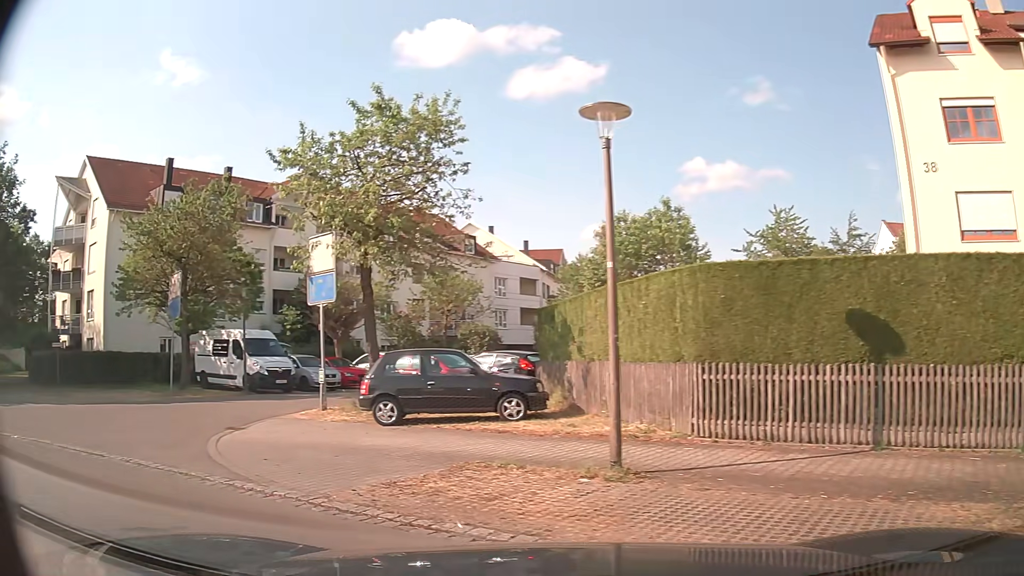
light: Day
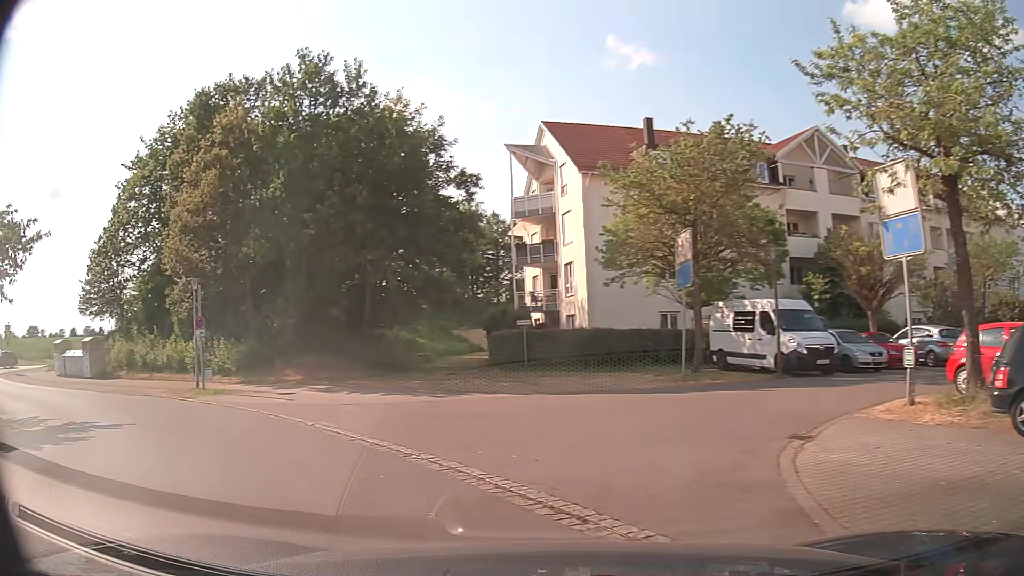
(-2.0, +4.6) m; -41°
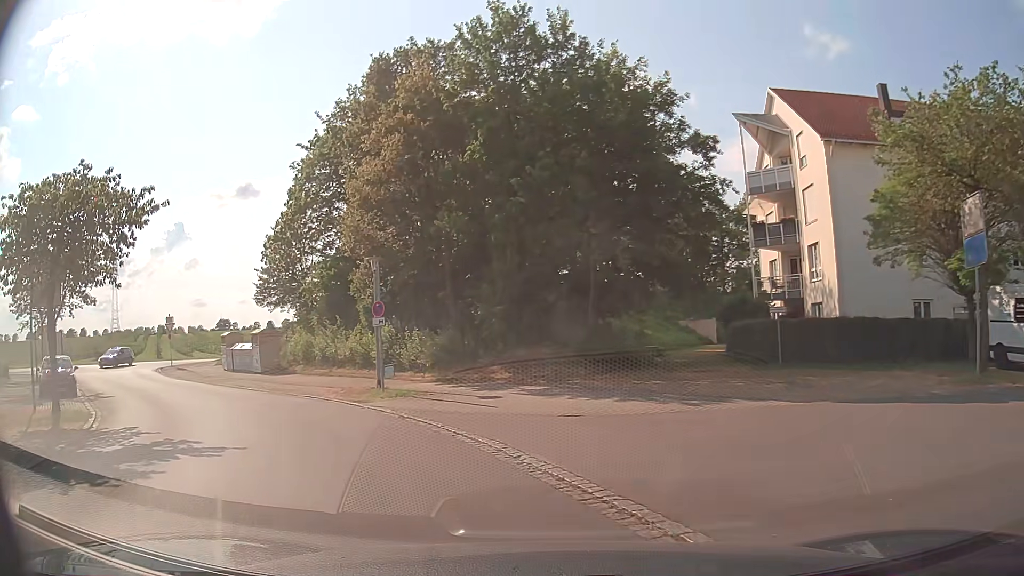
(-1.0, +4.3) m; -22°
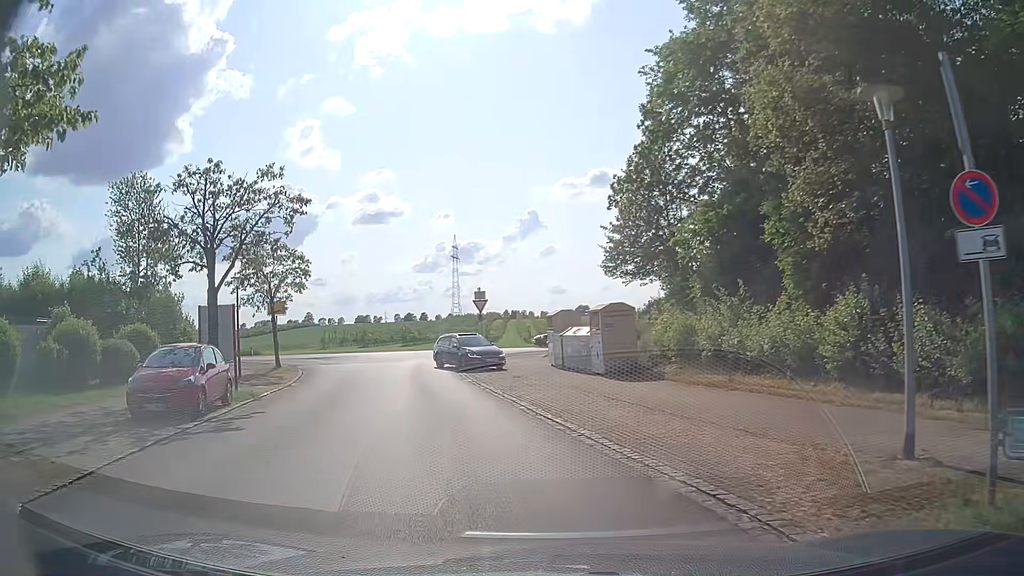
(-3.9, +13.0) m; -30°
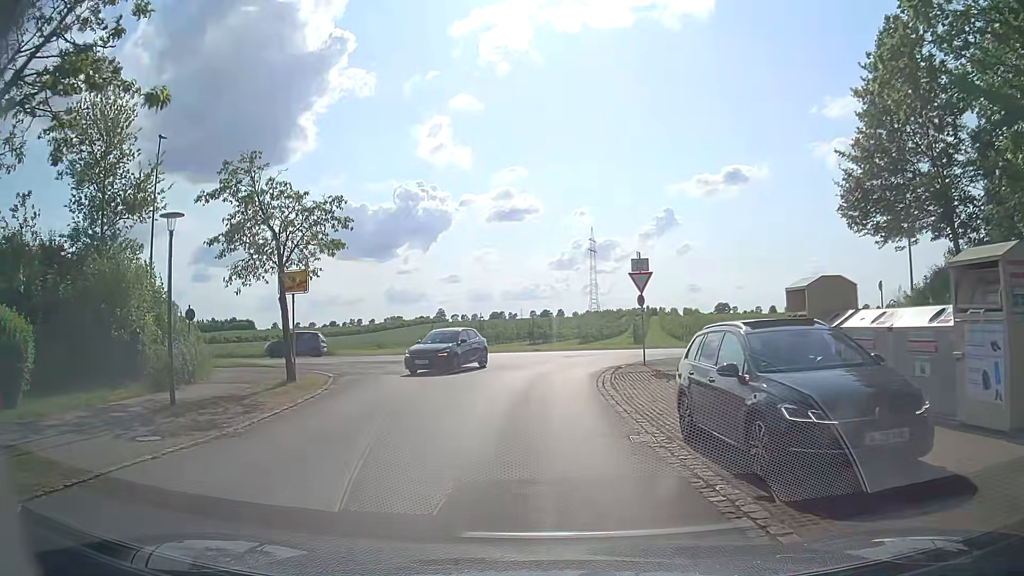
(-1.8, +13.9) m; -13°
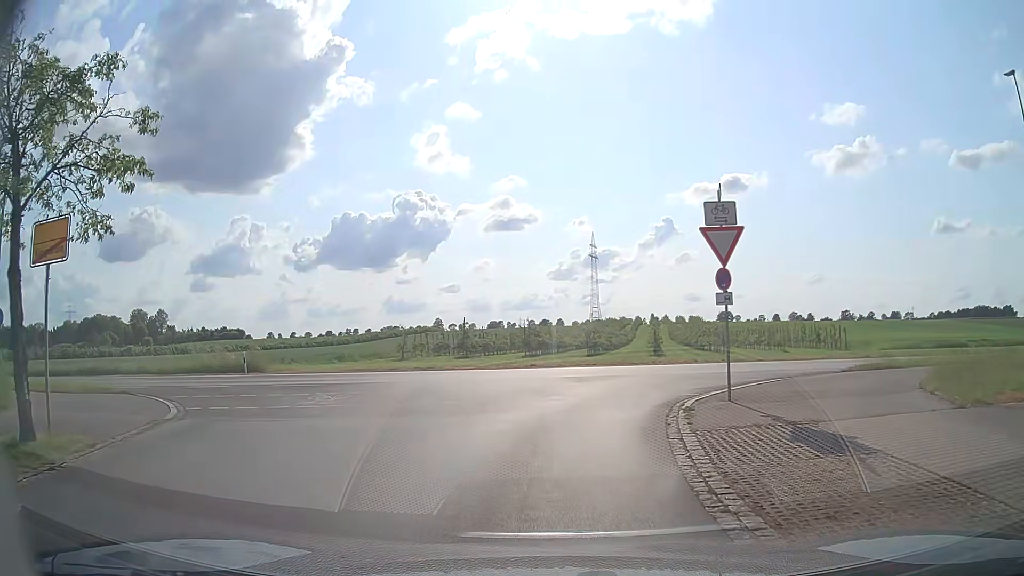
(+0.3, +10.9) m; +1°
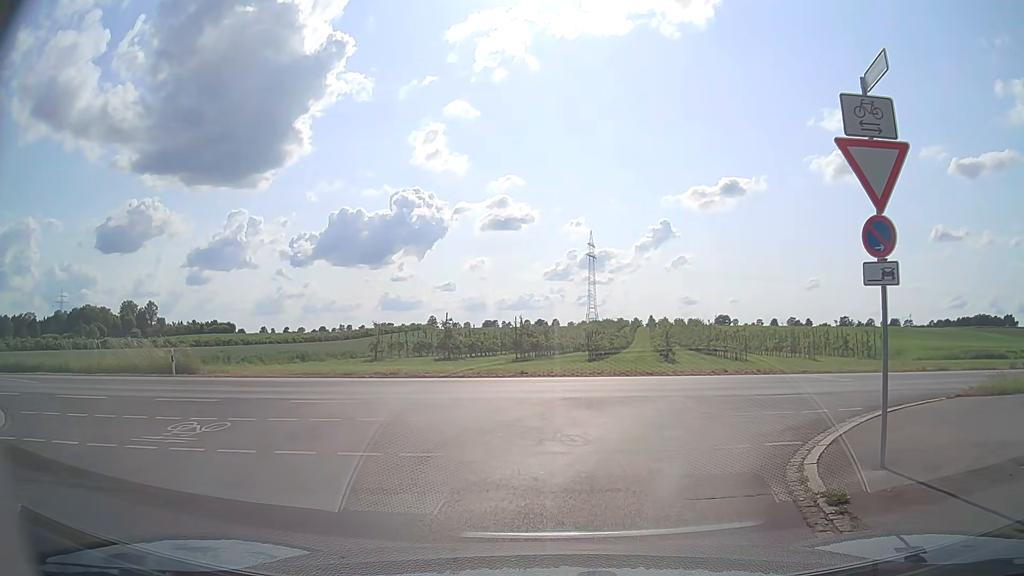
(0.0, +6.0) m; -2°
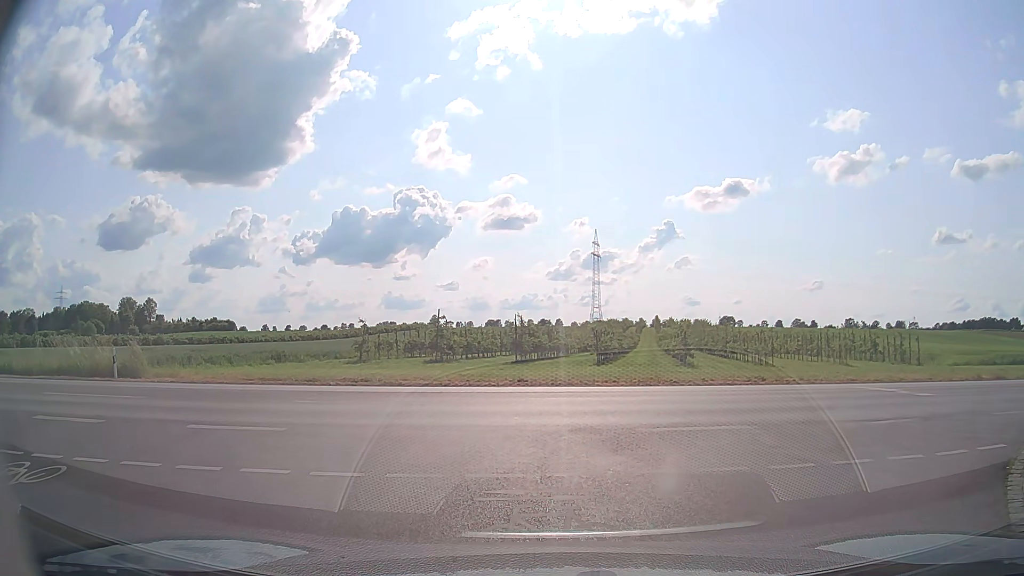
(0.0, +4.0) m; -1°
